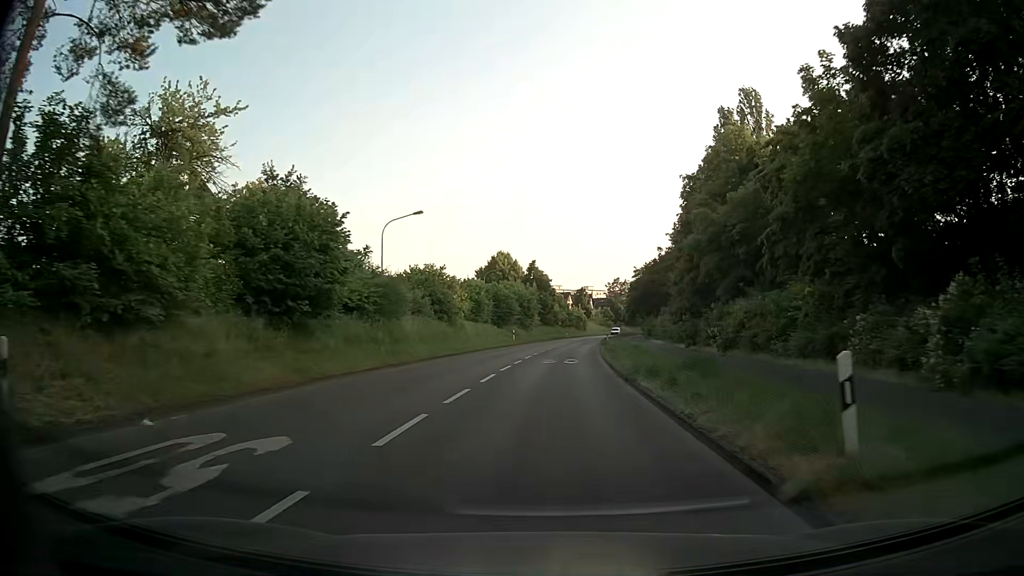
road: secondary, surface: asphalt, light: Day
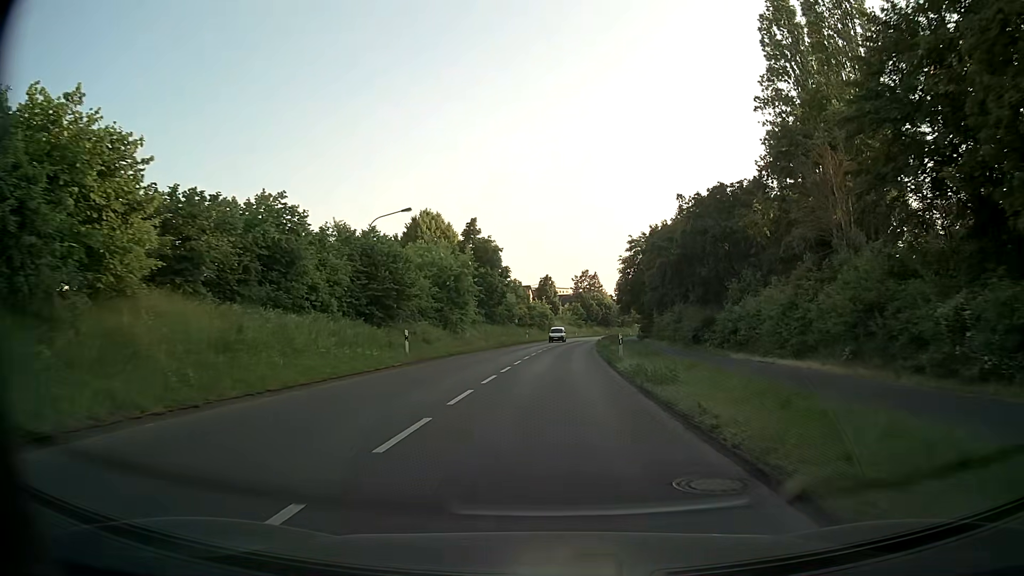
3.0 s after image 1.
(+1.0, +36.1) m; +3°
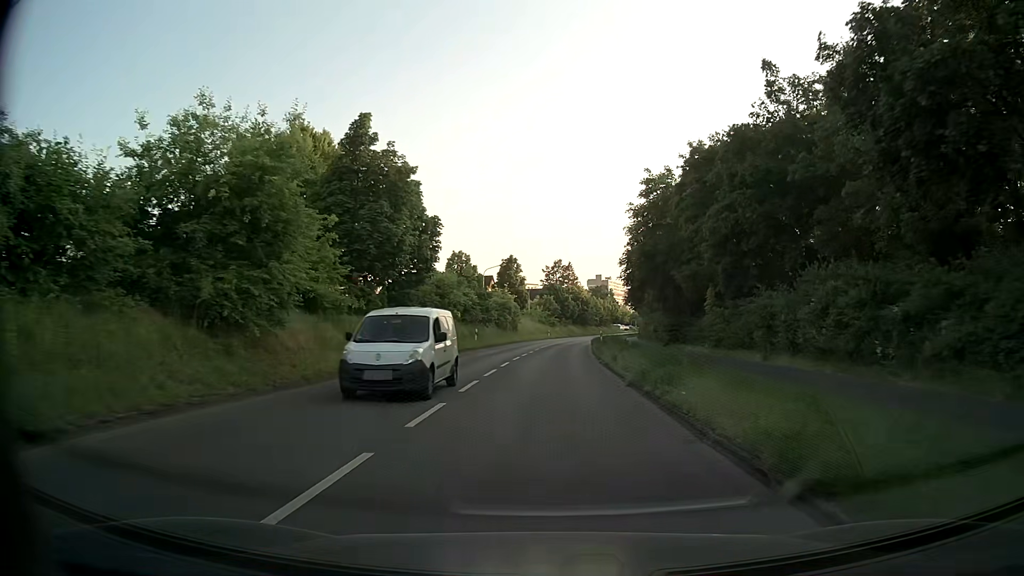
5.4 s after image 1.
(+0.6, +28.8) m; +2°
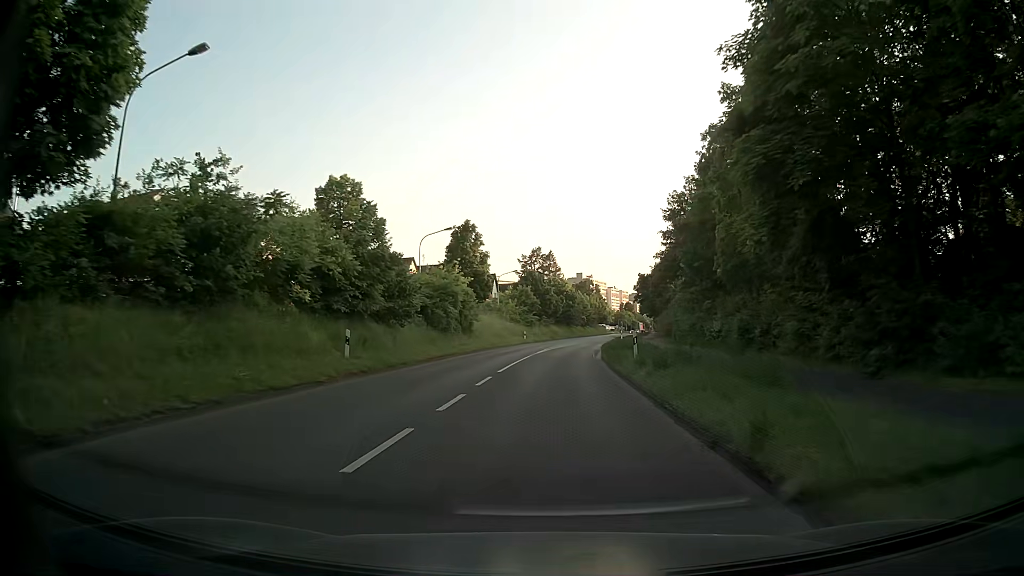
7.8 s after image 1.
(+0.7, +28.7) m; +2°
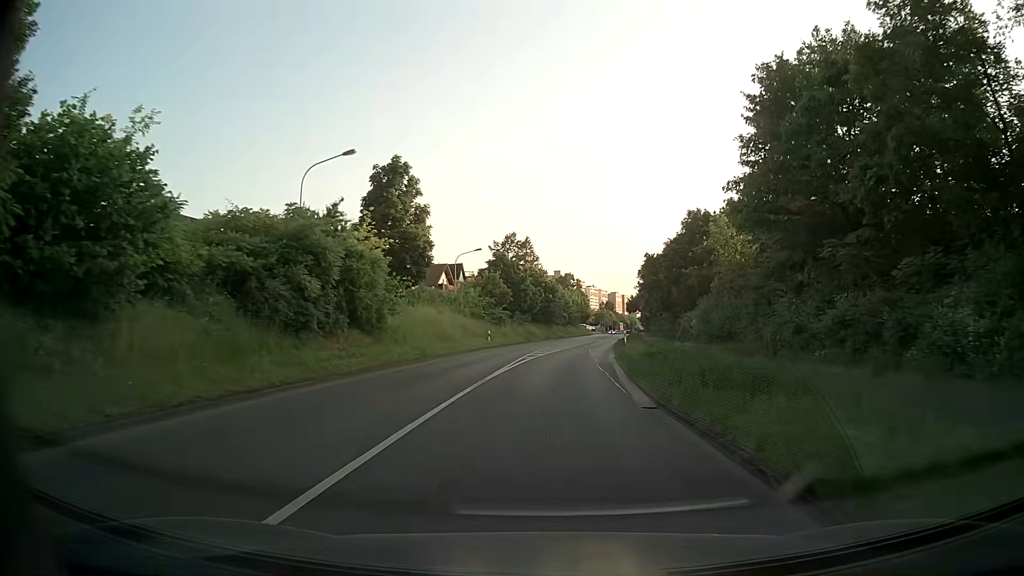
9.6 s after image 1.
(+0.2, +21.5) m; +1°
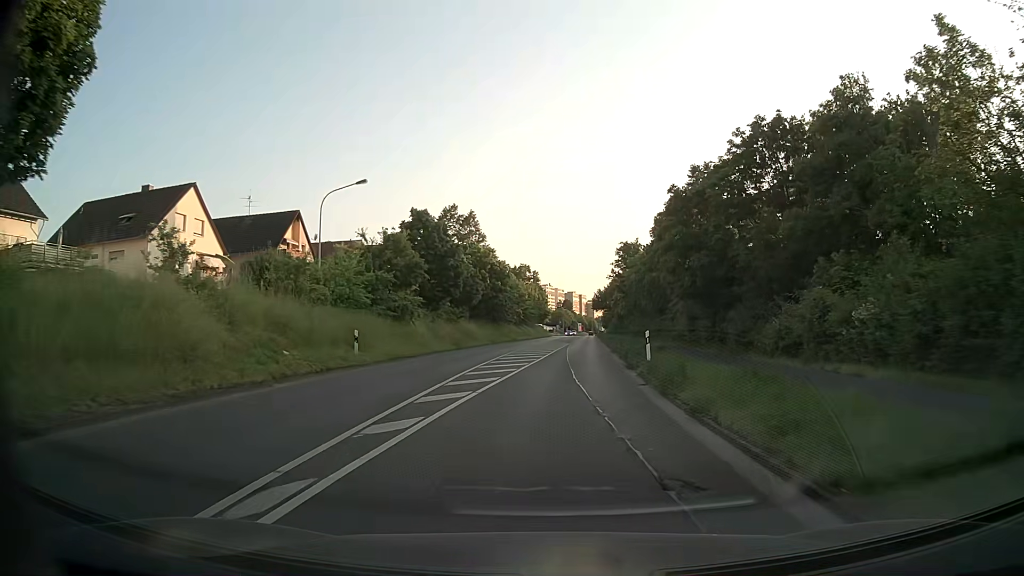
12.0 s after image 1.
(+1.1, +28.6) m; +4°
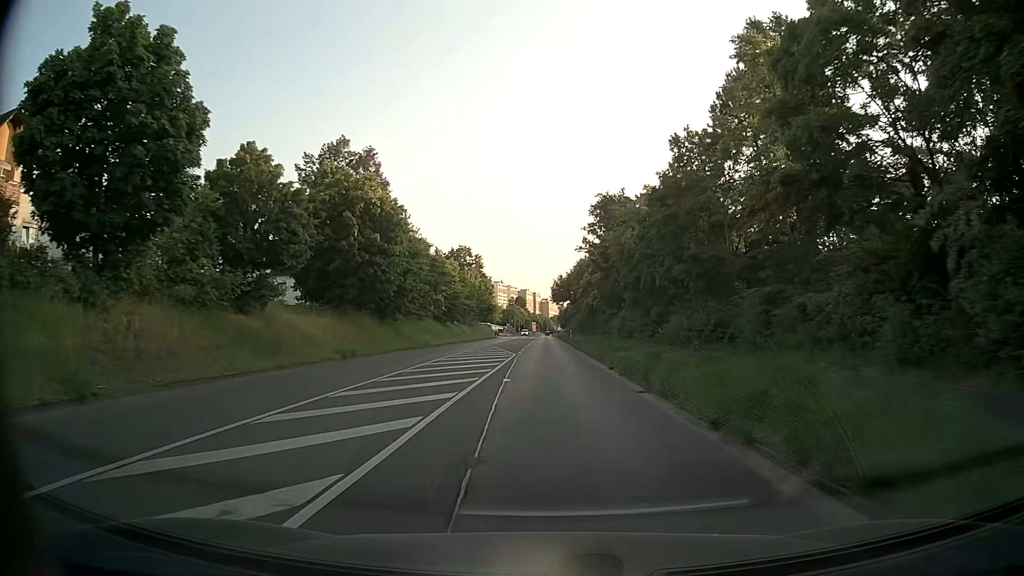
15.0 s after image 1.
(+1.6, +35.8) m; +4°
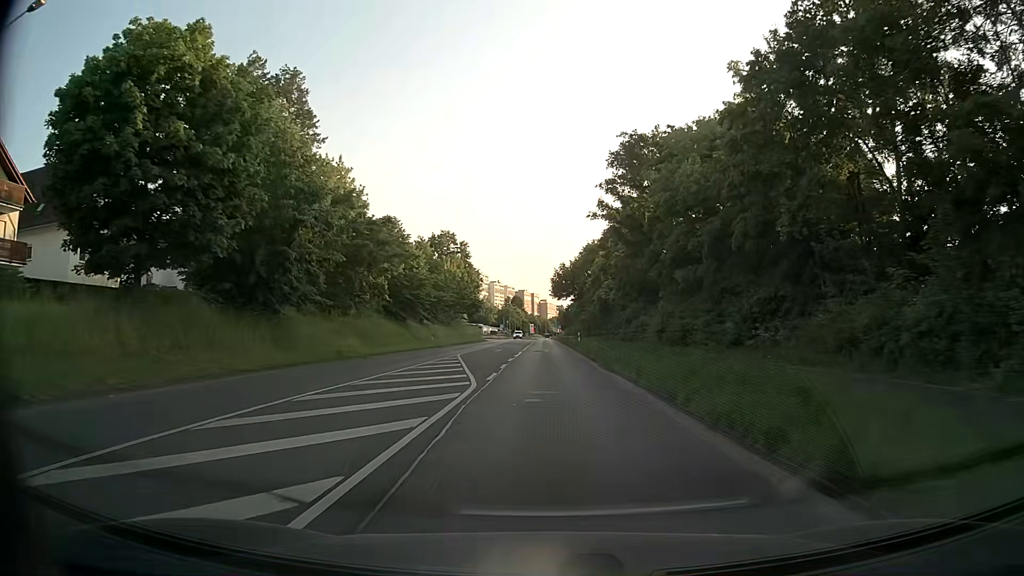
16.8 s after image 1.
(0.0, +21.6) m; 0°
(0, +10) (0, +20) (0, +30) (0, +40) (0, +50) (+1, +60) (+1, +70) (+1, +80) (+1, +90) (+1, +100) m
